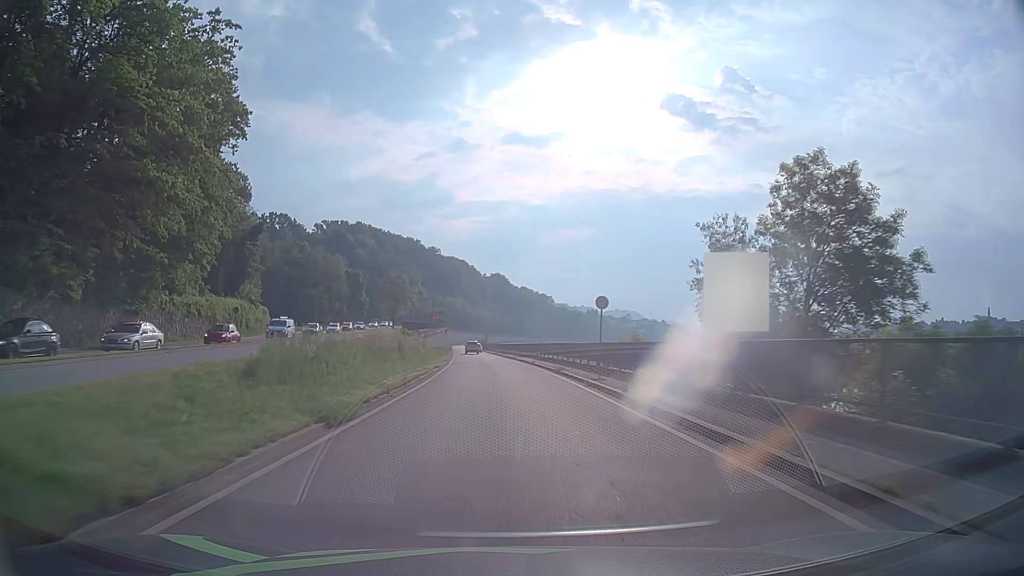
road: primary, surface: asphalt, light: Day
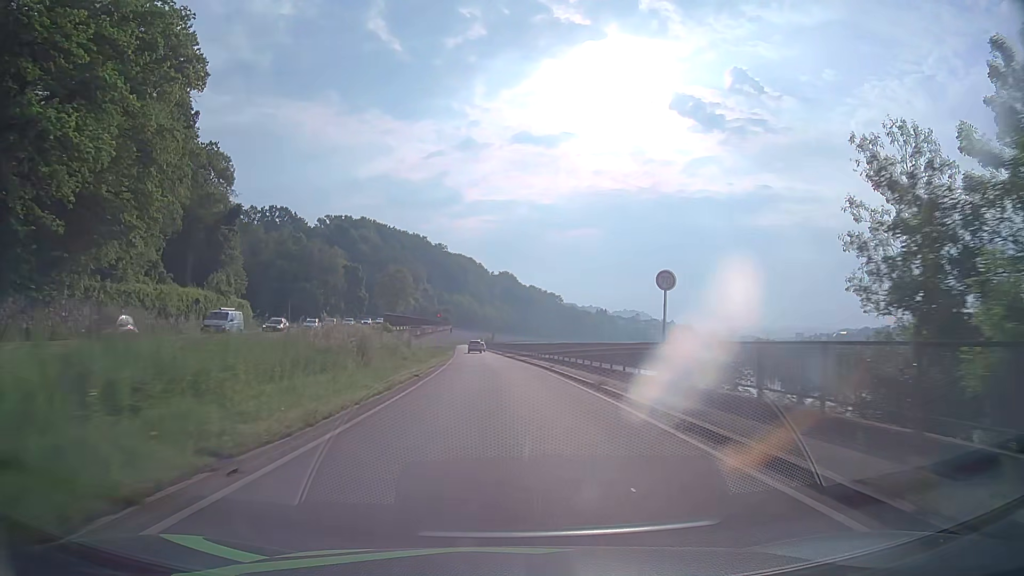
(-0.1, +10.8) m; -1°
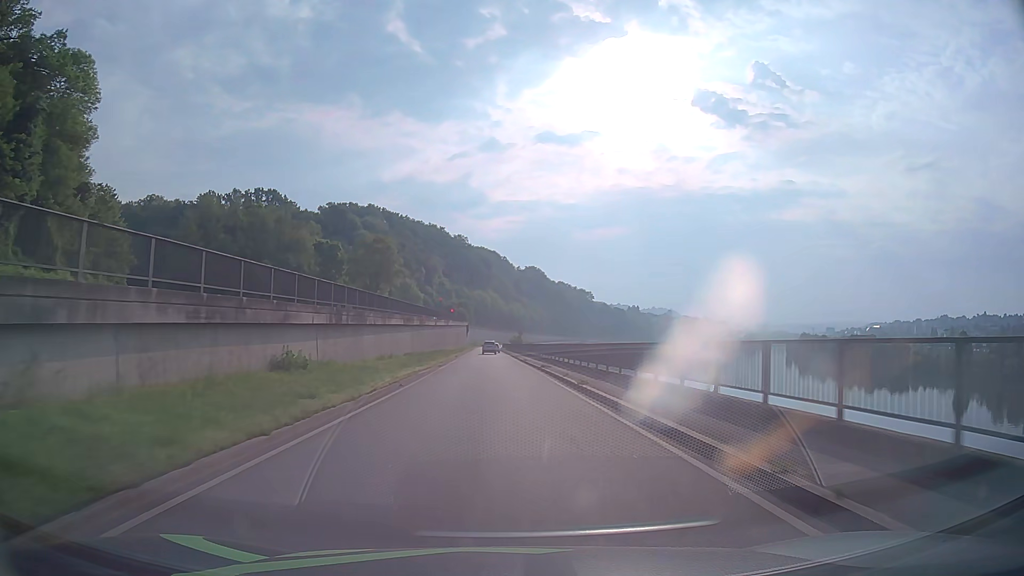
(-0.8, +43.2) m; -2°
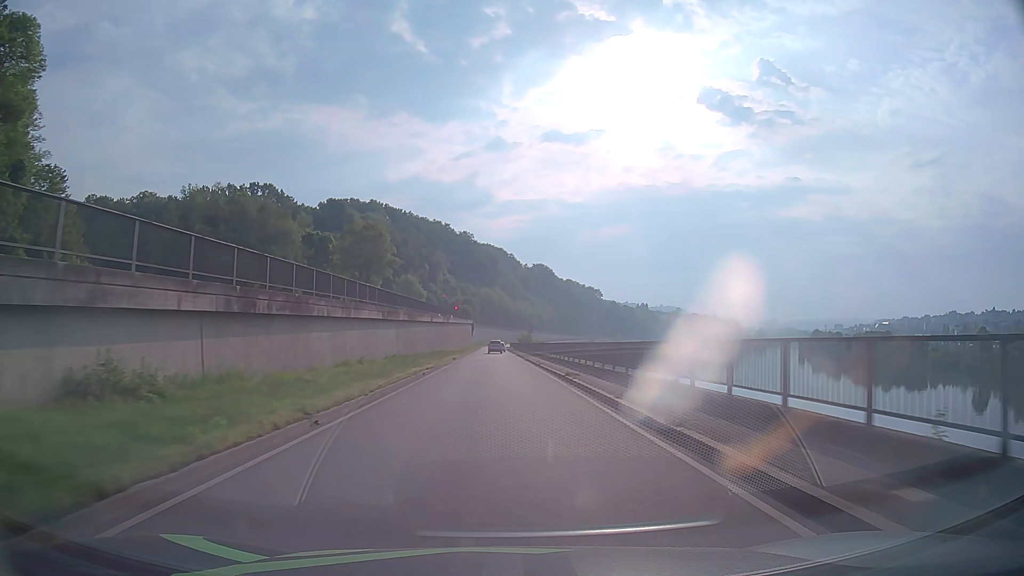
(-0.1, +10.8) m; -1°
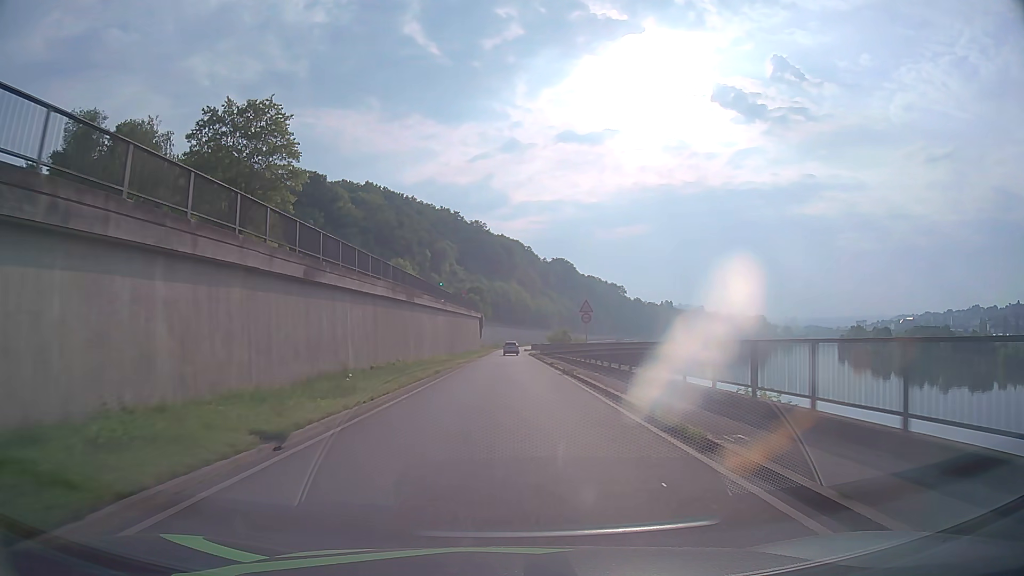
(-0.6, +43.1) m; -2°
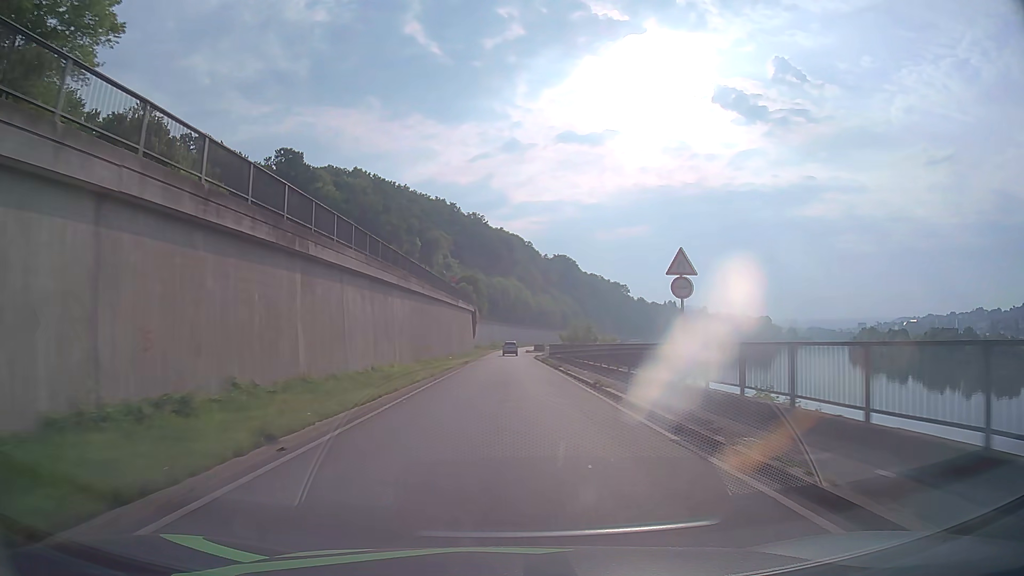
(0.0, +21.5) m; 0°
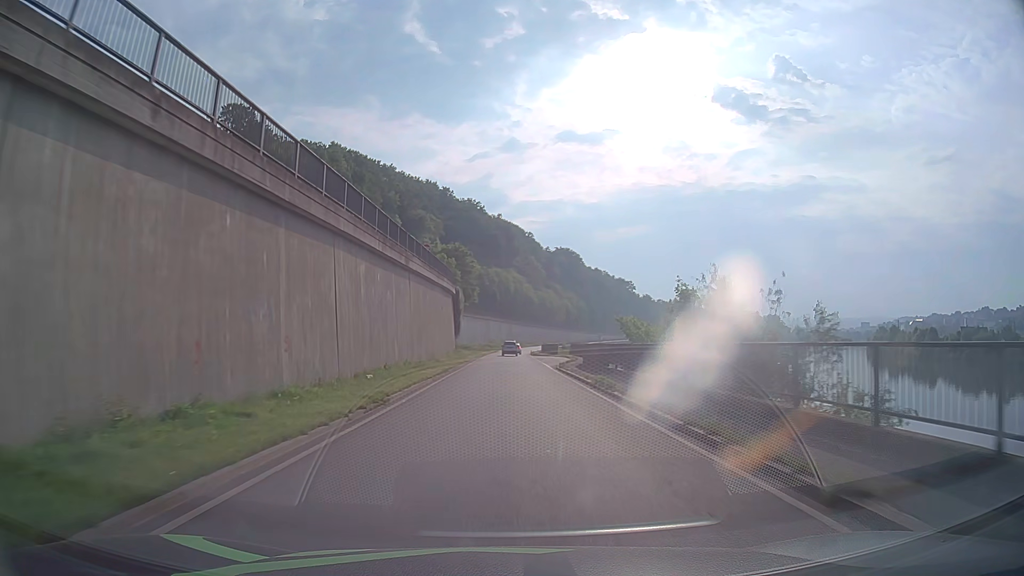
(+0.1, +32.2) m; 0°
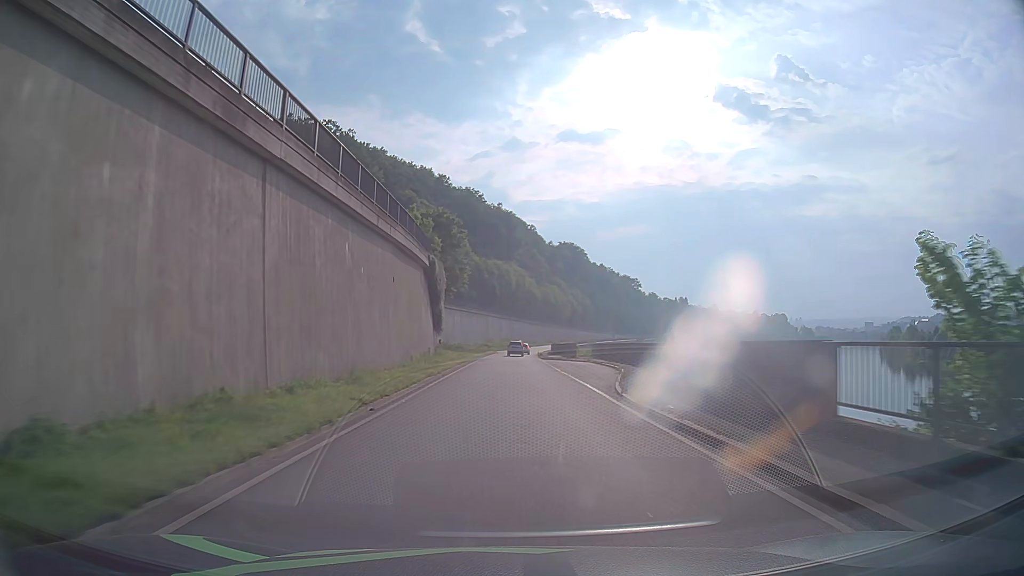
(0.0, +21.5) m; 0°
(0, +10) (0, +20) (0, +30) (0, +40) (0, +50) (0, +60) (+1, +70) (+1, +80) (+2, +90) (+2, +100) m
